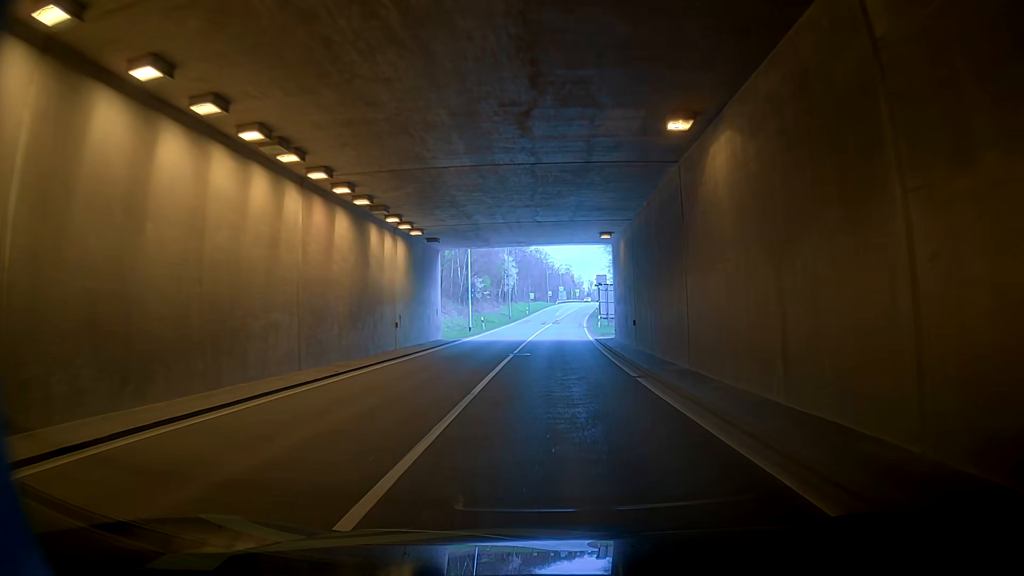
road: secondary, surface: asphalt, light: Day
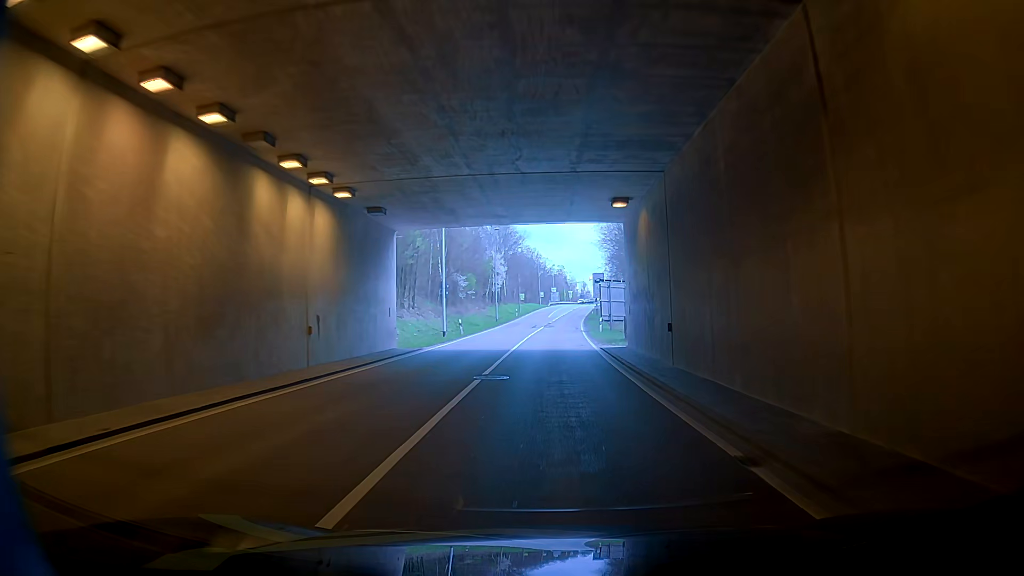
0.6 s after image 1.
(-0.1, +8.9) m; 0°
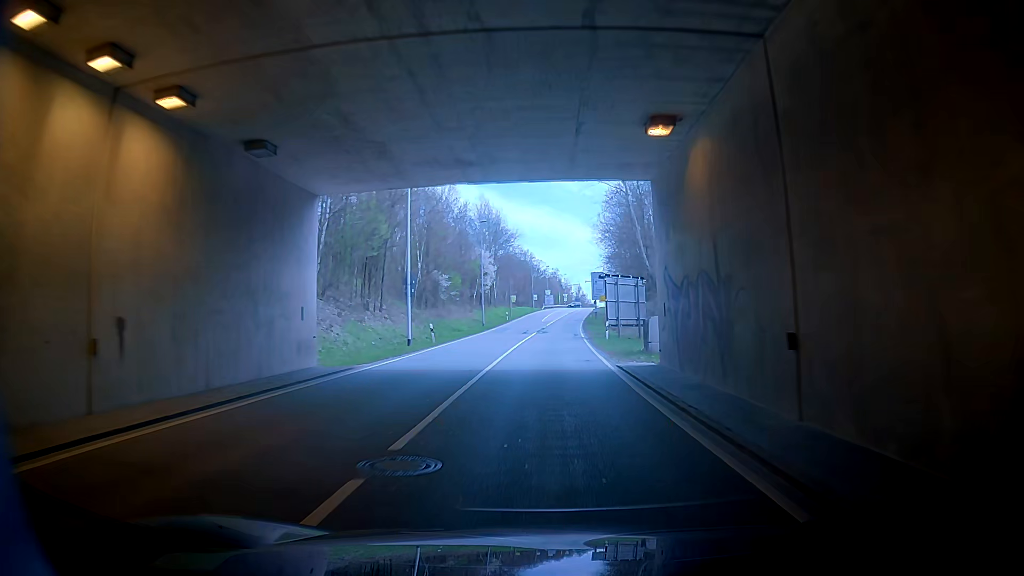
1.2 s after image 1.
(0.0, +8.9) m; 0°
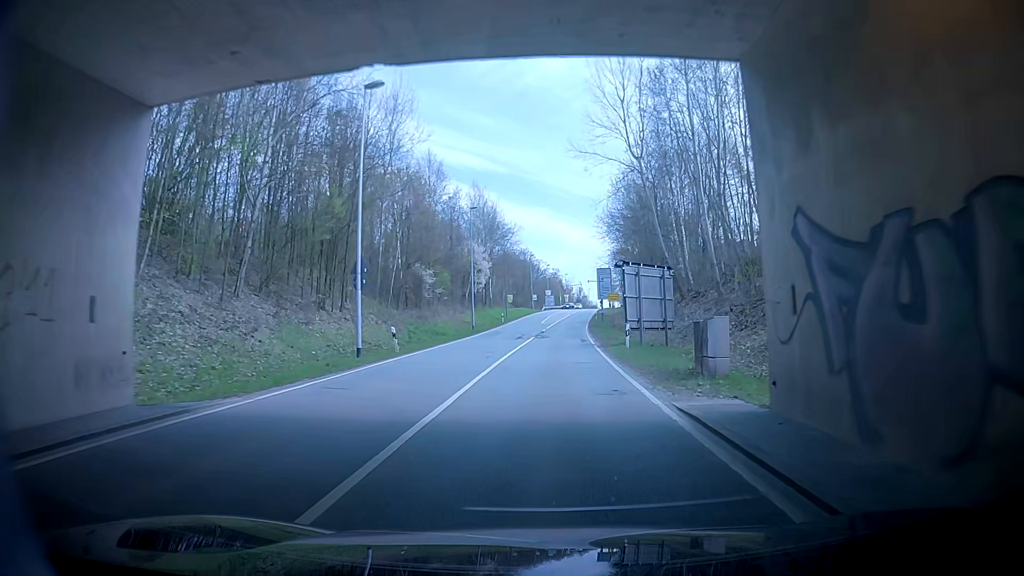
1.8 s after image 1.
(0.0, +8.9) m; 0°
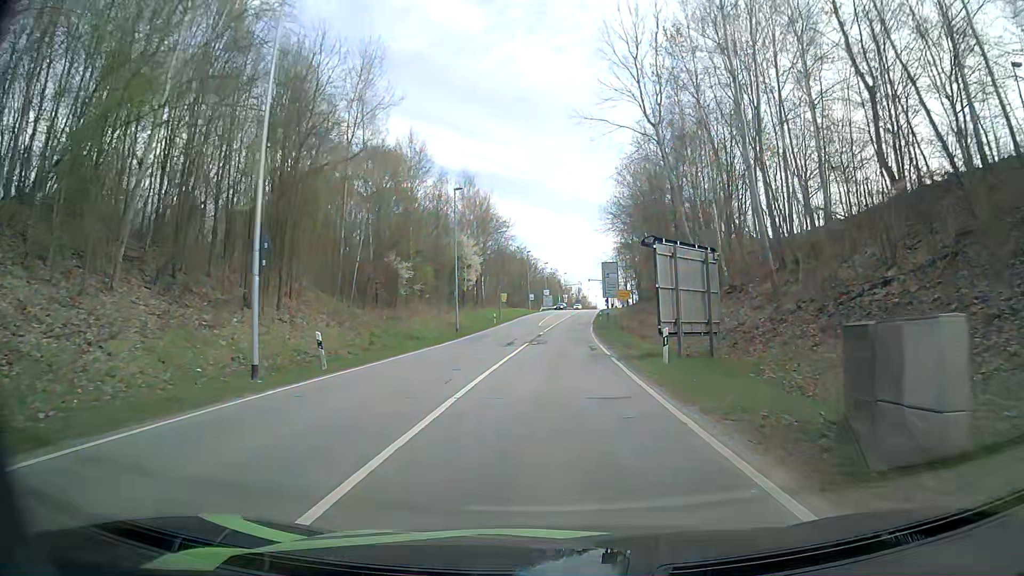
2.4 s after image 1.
(0.0, +8.8) m; 0°
